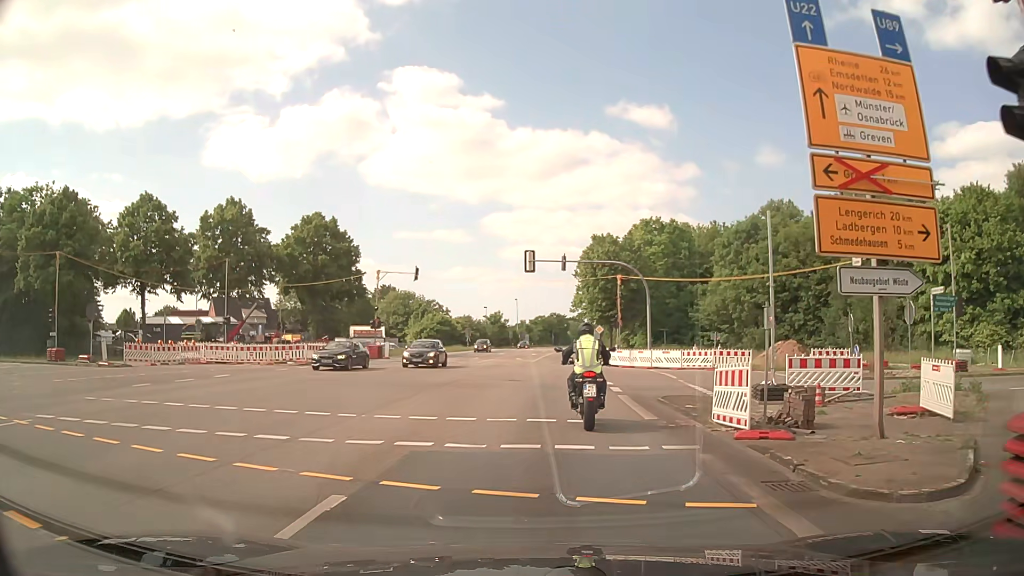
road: primary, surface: asphalt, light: Day
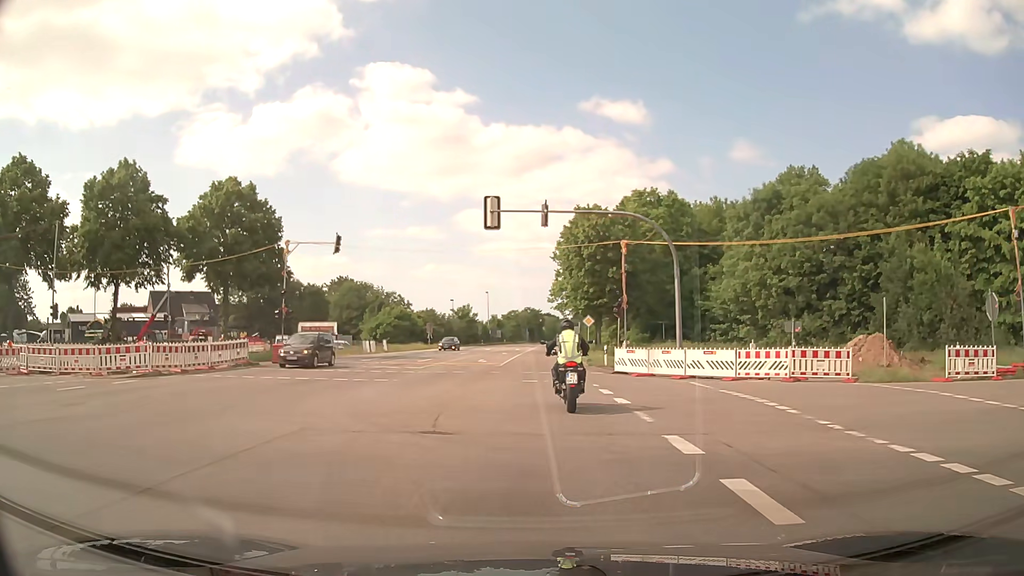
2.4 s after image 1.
(+0.5, +14.9) m; +2°
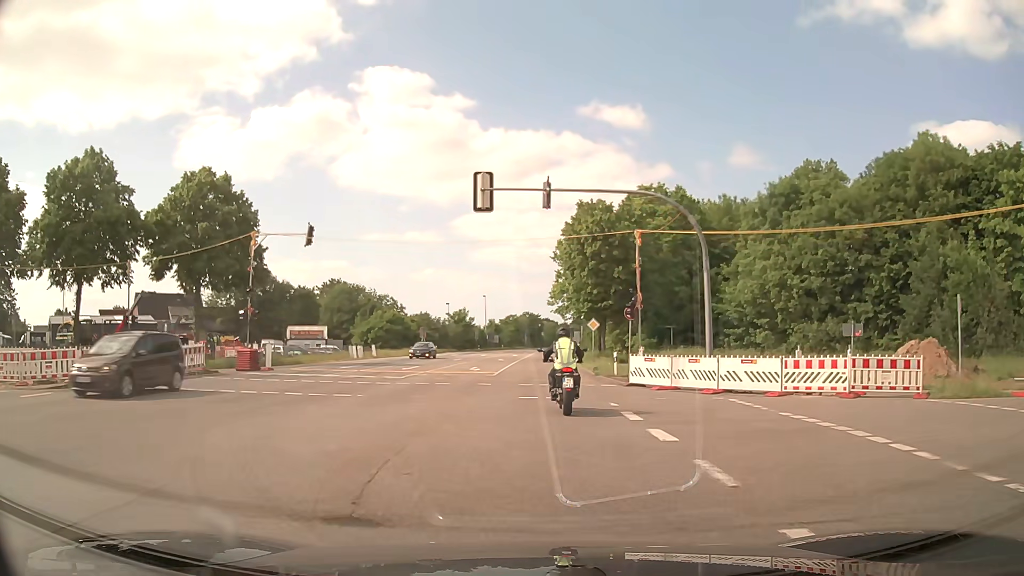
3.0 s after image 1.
(0.0, +4.7) m; 0°
